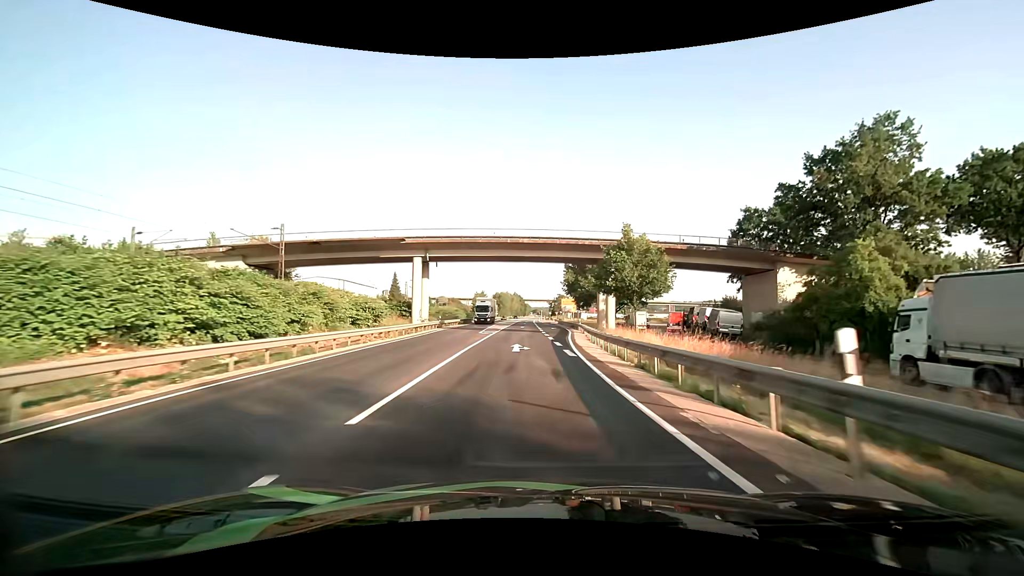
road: primary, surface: asphalt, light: Day
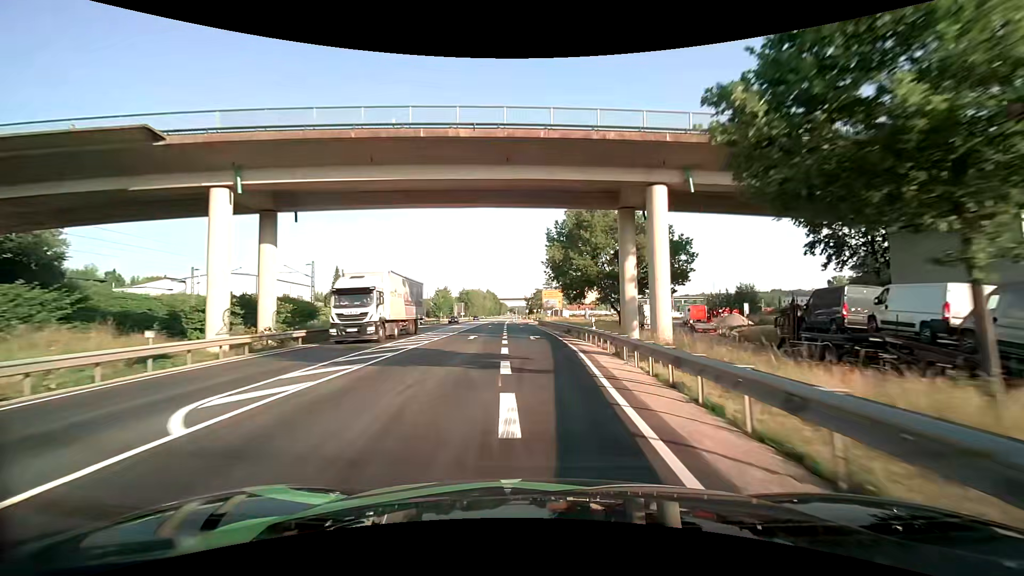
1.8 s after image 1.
(+0.7, +30.4) m; +3°
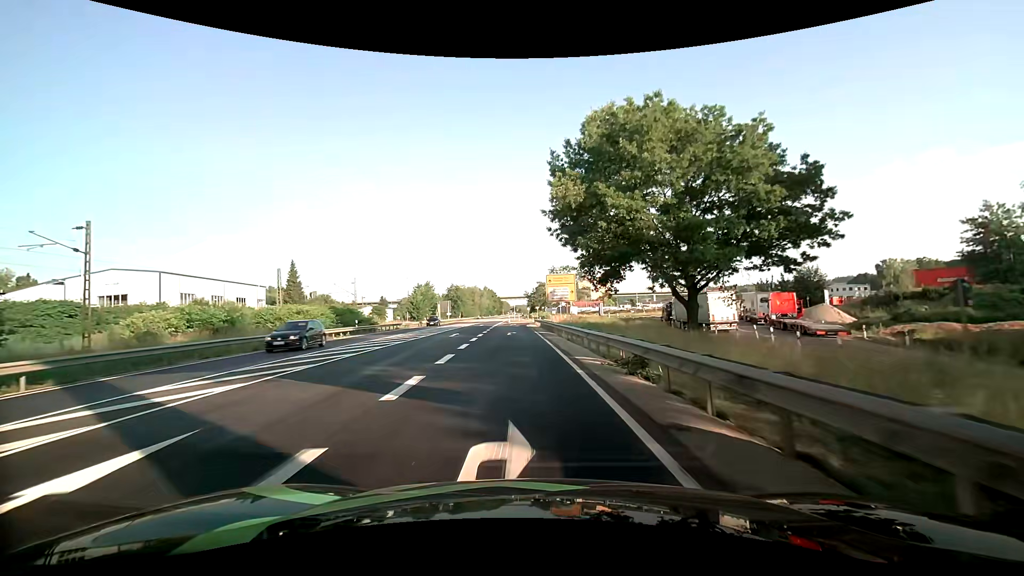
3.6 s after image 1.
(+0.2, +27.2) m; -1°
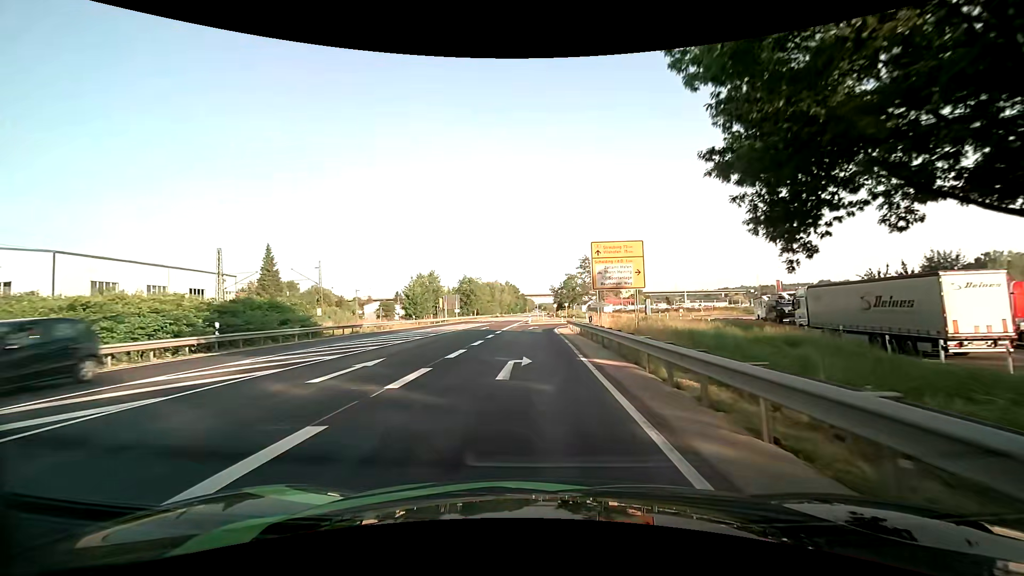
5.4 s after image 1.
(-0.7, +23.1) m; -3°
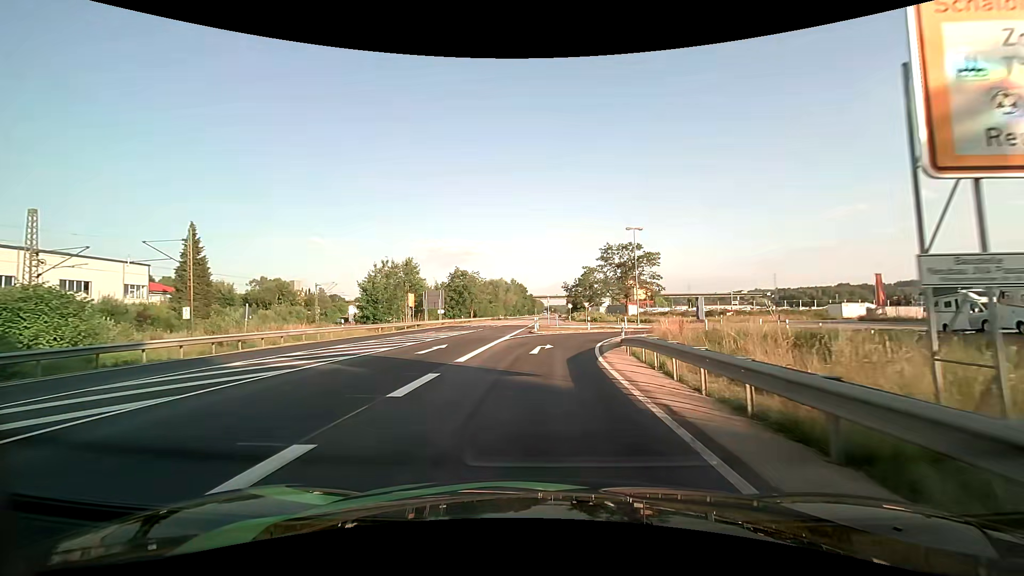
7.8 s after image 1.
(-0.3, +24.4) m; -1°
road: unclassified
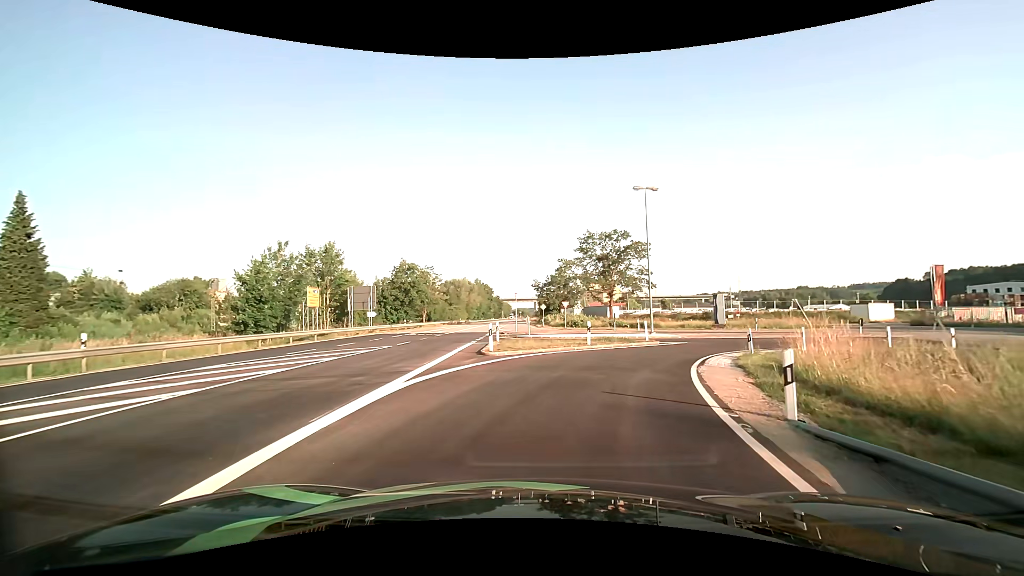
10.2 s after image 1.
(+0.2, +18.4) m; +4°
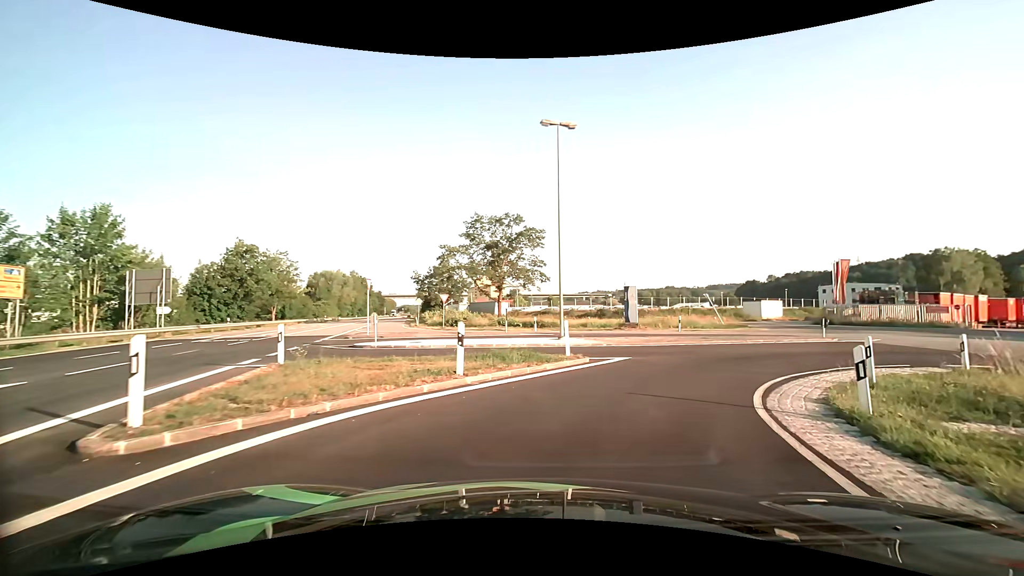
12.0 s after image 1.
(+1.1, +12.5) m; +12°
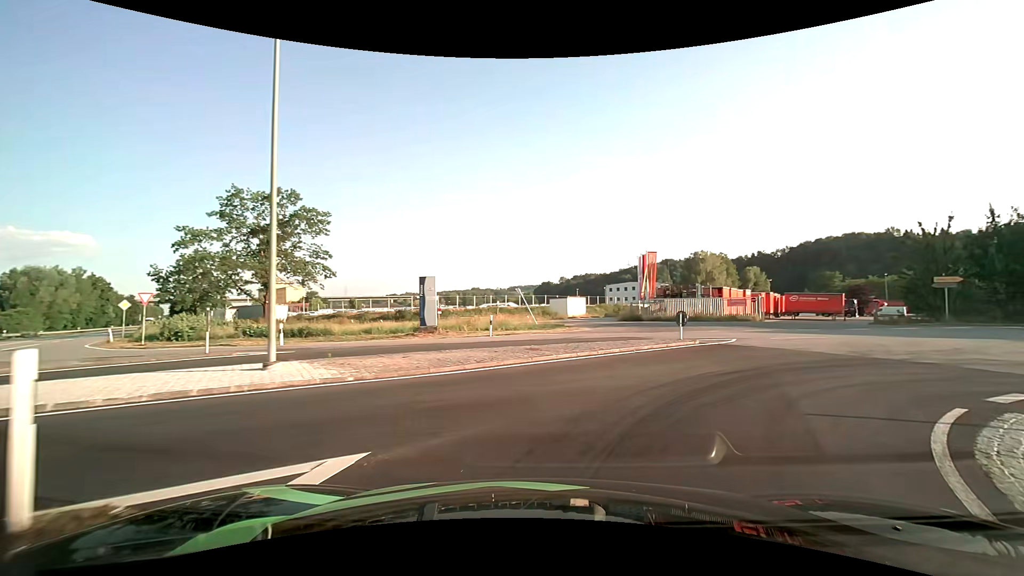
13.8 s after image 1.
(+2.0, +10.9) m; +22°
(+2, +10) (+9, +17) (+18, +22) (+27, +26) (+37, +28) (+47, +27) (+56, +24) (+64, +18) (+71, +12) (+77, +3) m
